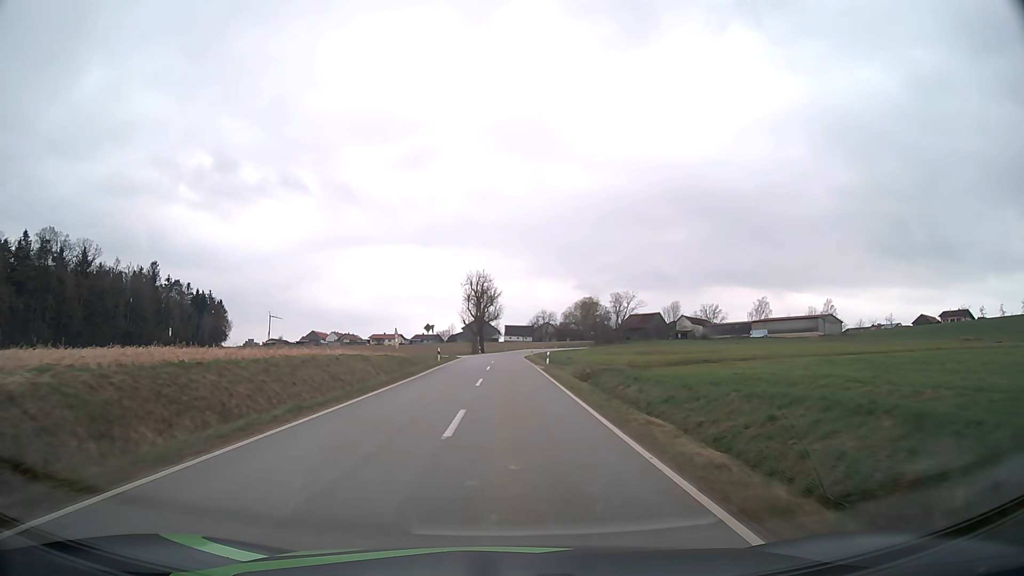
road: tertiary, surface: asphalt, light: Day
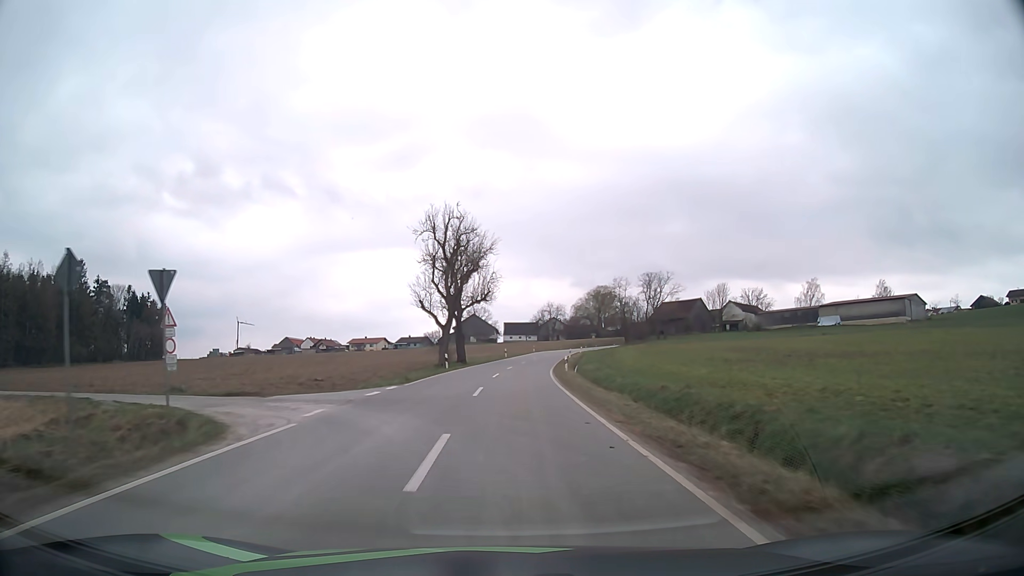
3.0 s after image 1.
(+0.1, +51.9) m; 0°
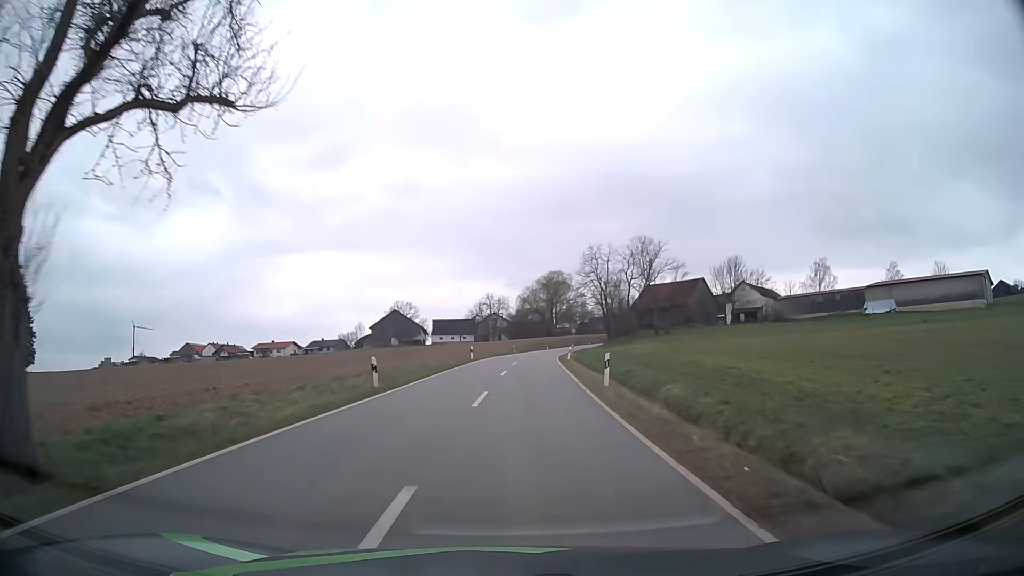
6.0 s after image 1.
(+1.7, +52.6) m; +5°
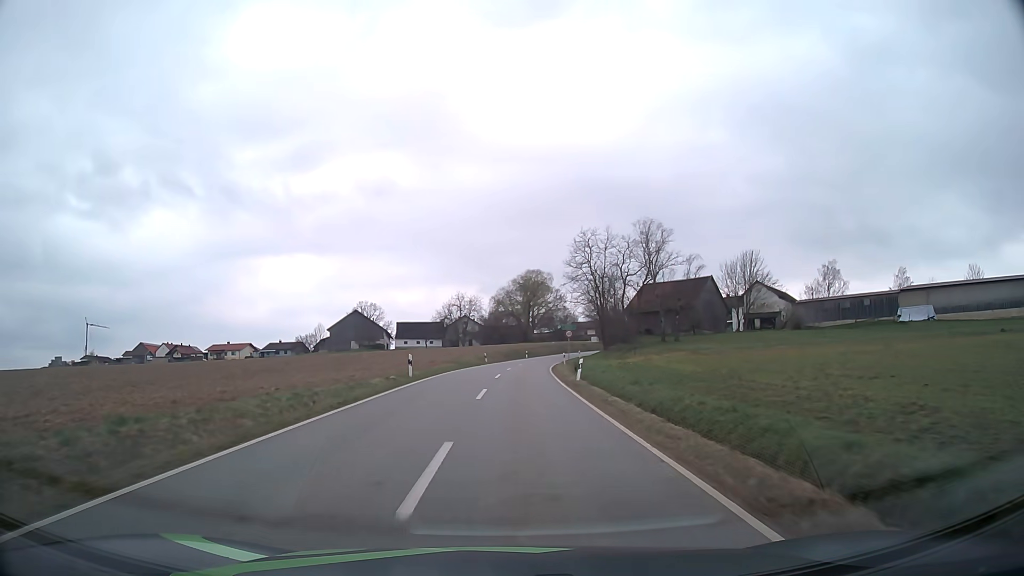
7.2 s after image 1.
(+0.3, +21.0) m; +2°
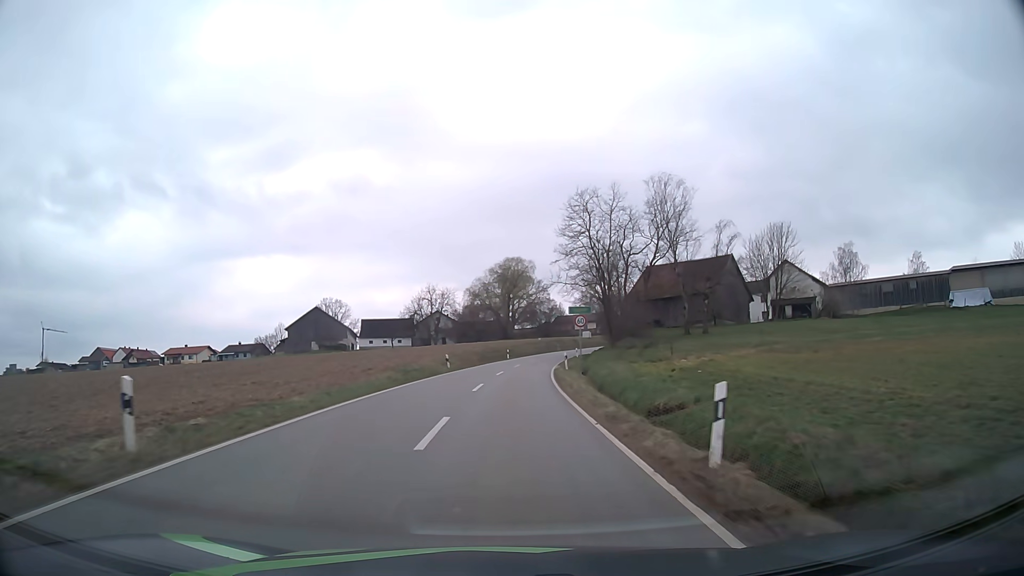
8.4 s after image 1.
(+0.5, +20.8) m; +2°
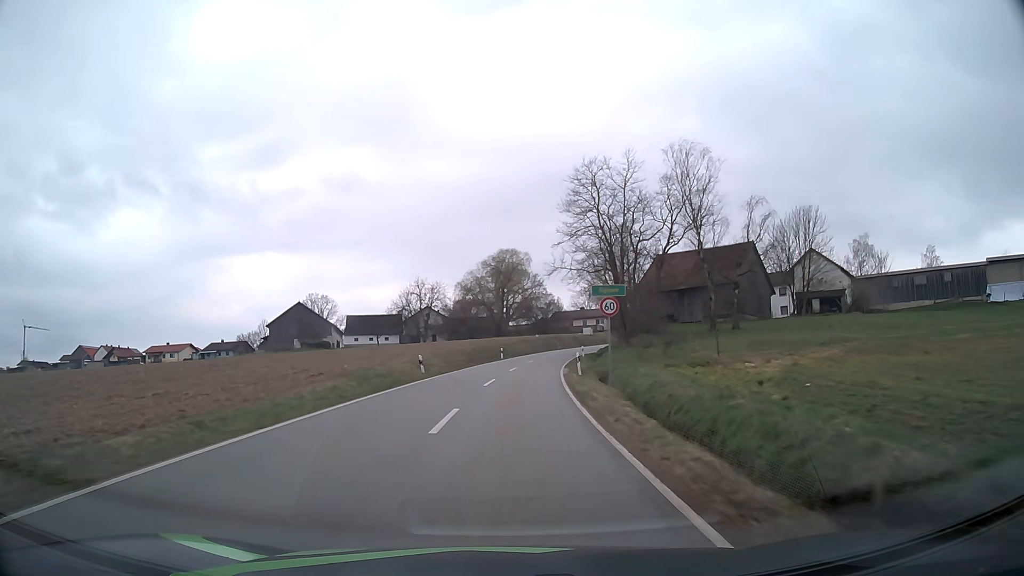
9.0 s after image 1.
(0.0, +10.2) m; 0°
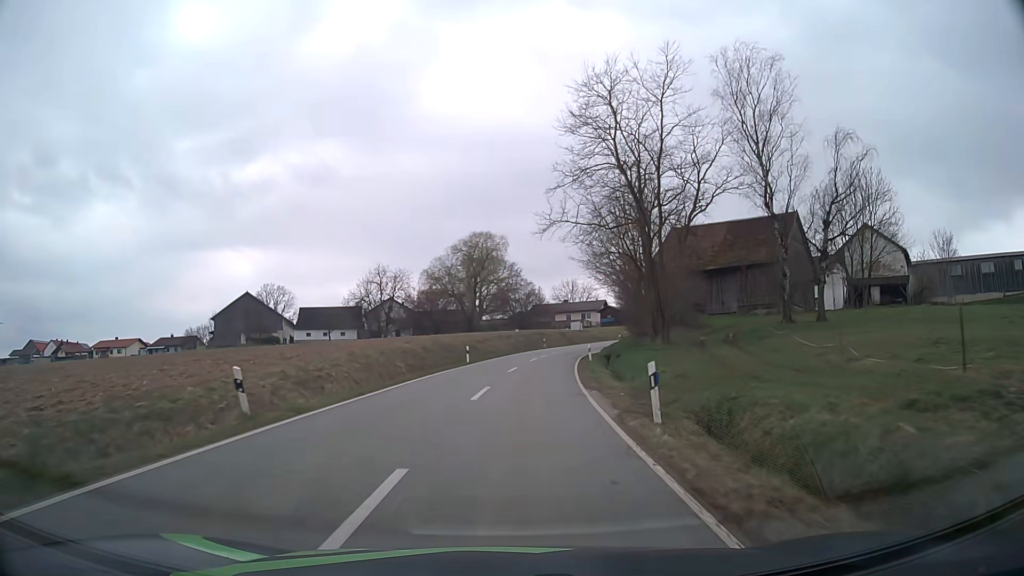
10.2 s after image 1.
(+0.3, +19.3) m; +2°
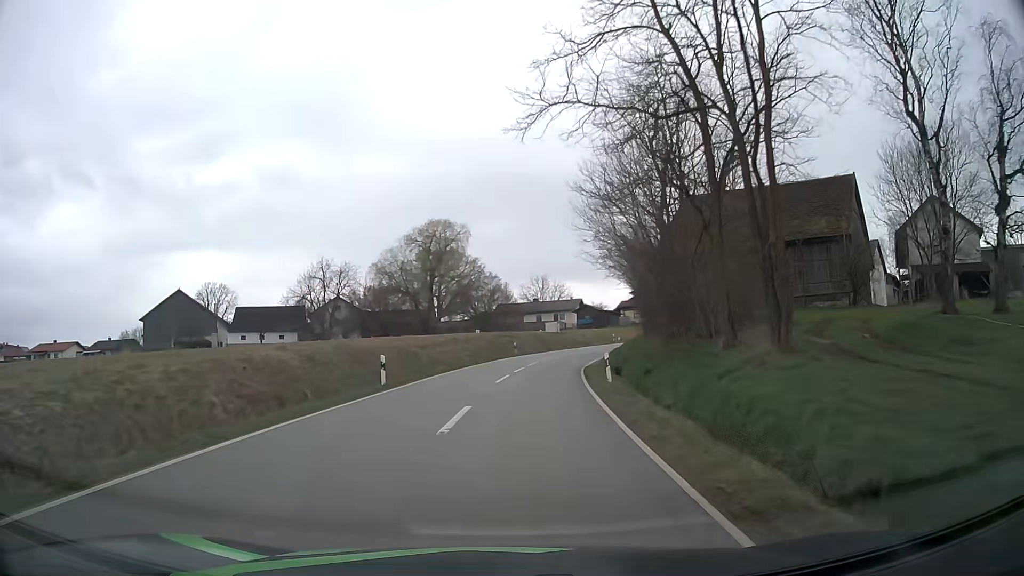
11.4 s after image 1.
(+0.5, +17.5) m; +3°
(0, +10) (+1, +20) (+2, +30) (+3, +40) (+6, +50) (+9, +59) (+13, +68) (+18, +76) (+25, +84) (+31, +92) m
